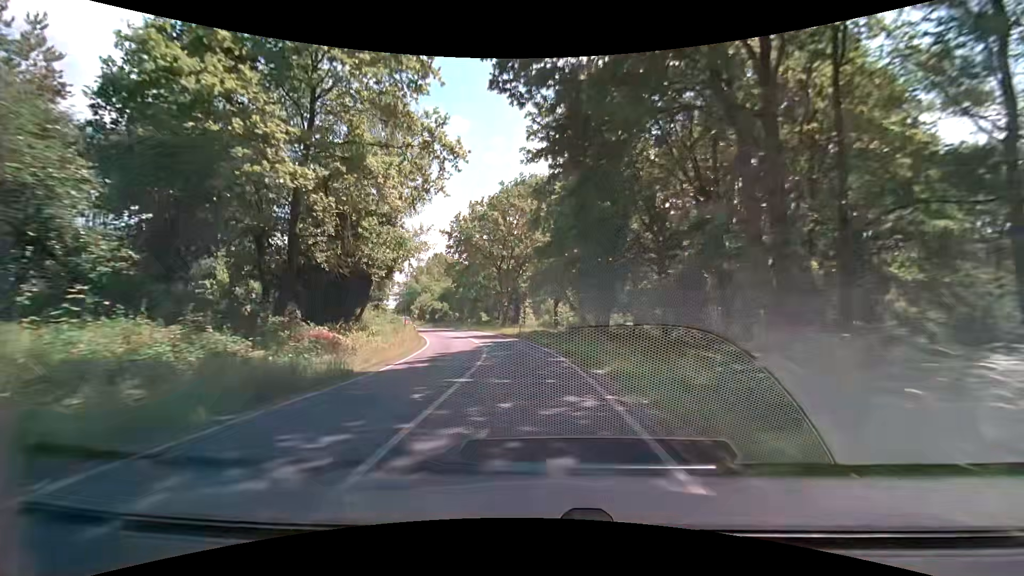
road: secondary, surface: asphalt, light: Day
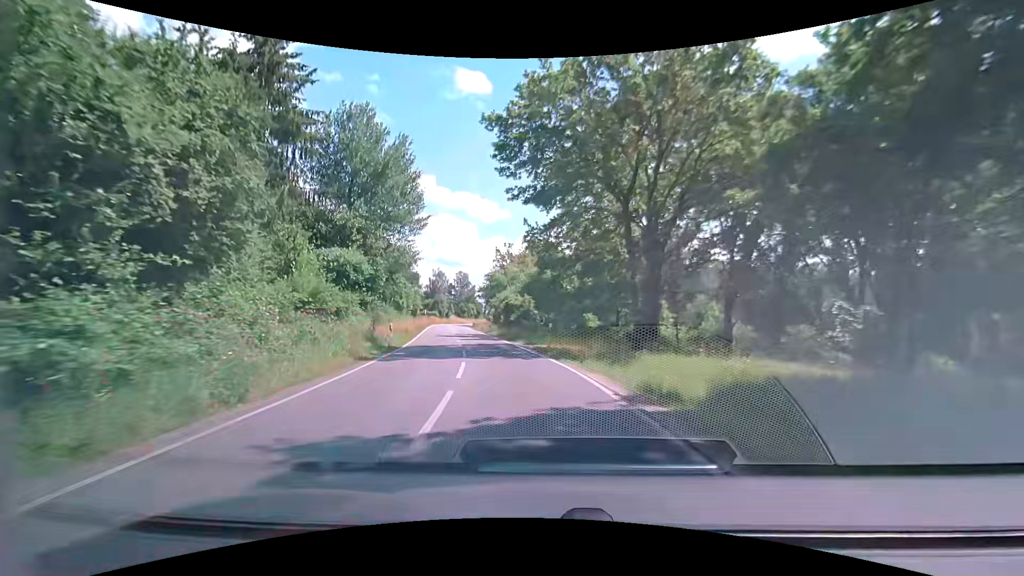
(-3.2, +34.1) m; -12°
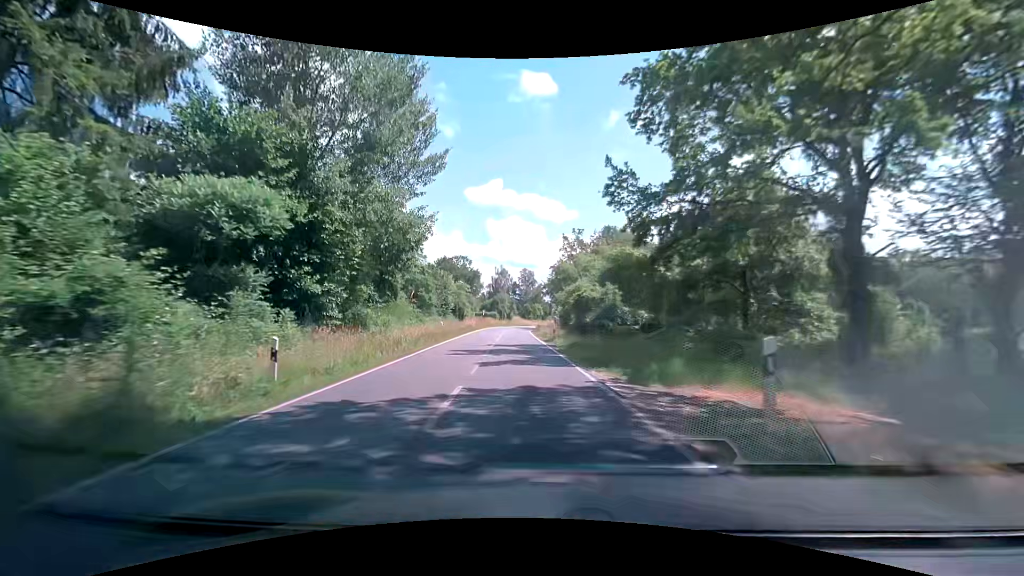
(-1.3, +17.2) m; -8°
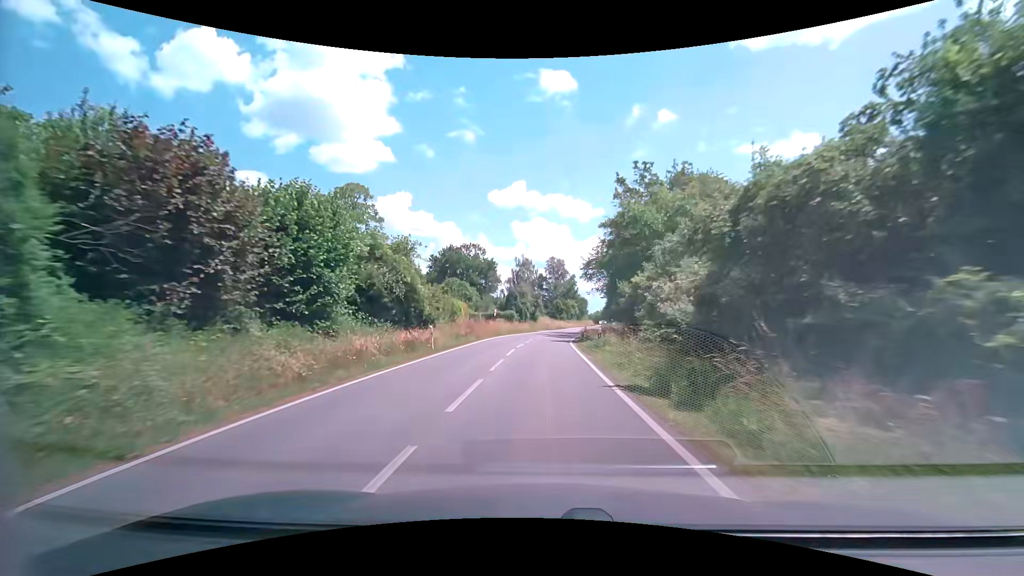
(-1.9, +35.0) m; -4°
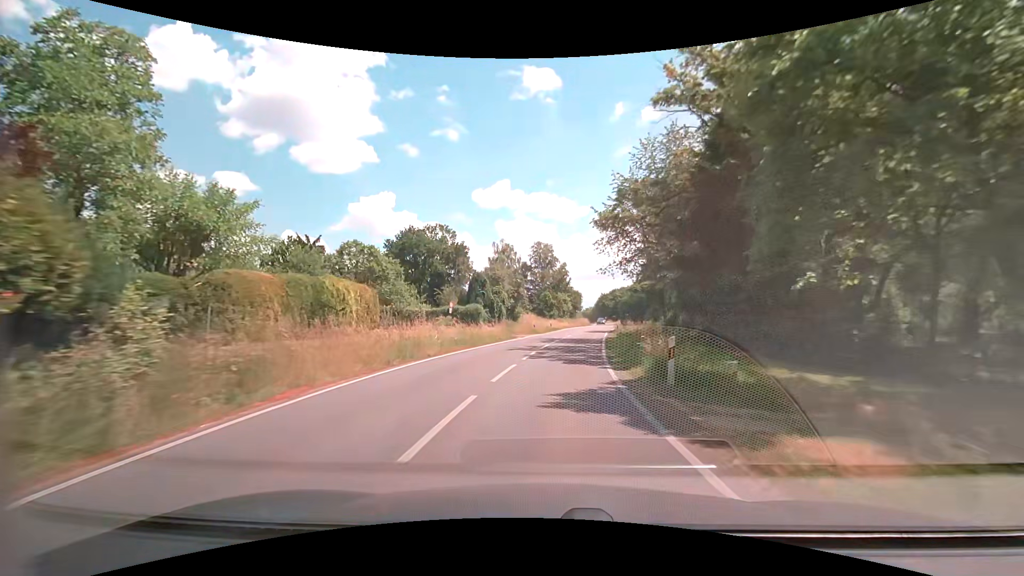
(0.0, +26.8) m; +1°
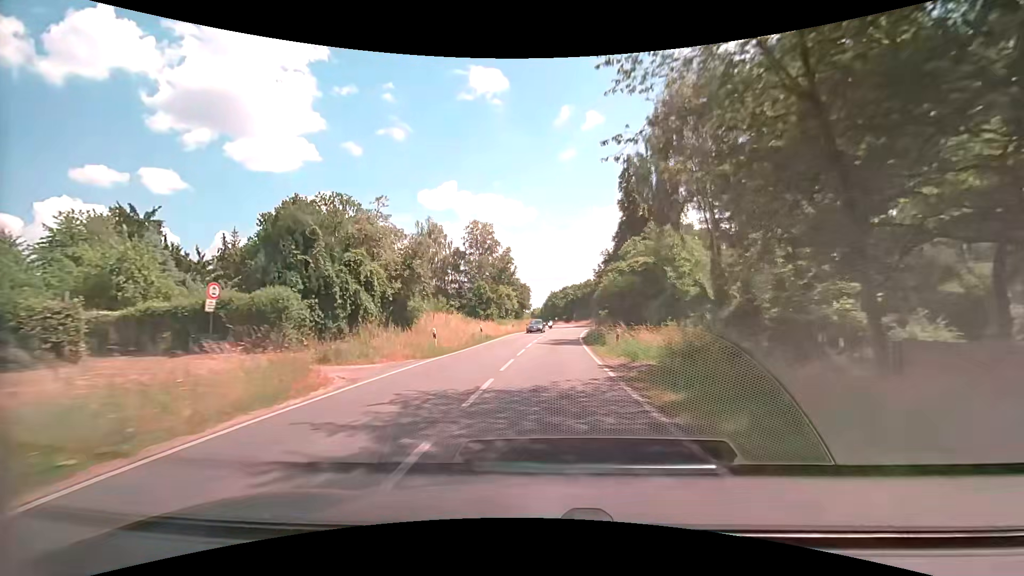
(+1.4, +27.1) m; +6°
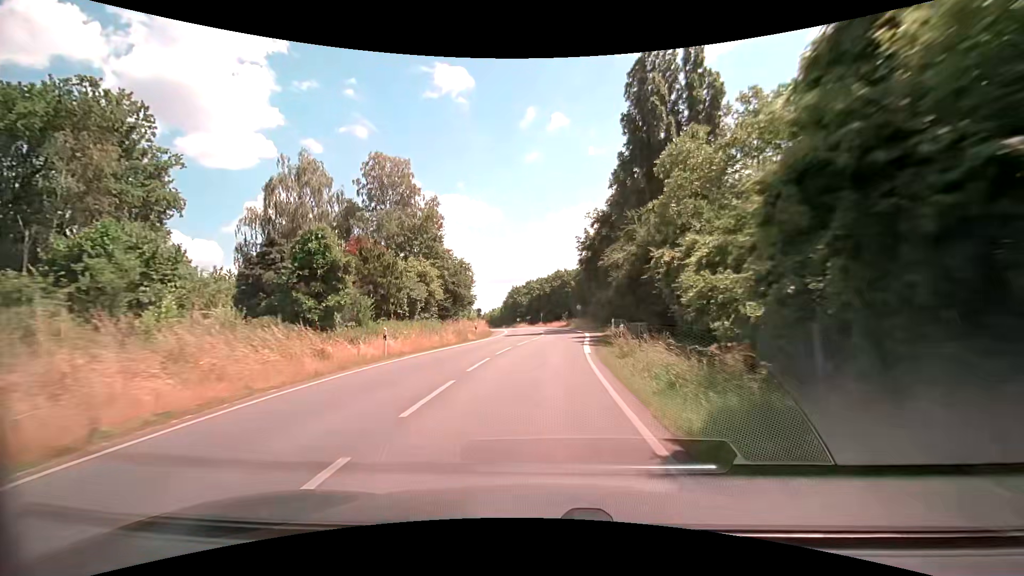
(+1.6, +36.7) m; +4°
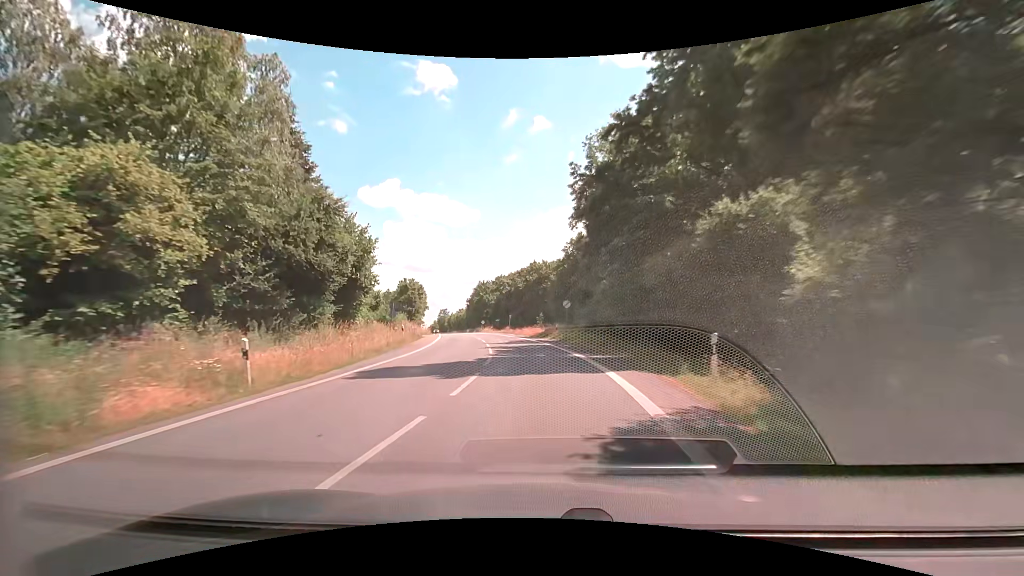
(+1.0, +27.8) m; +3°
(0, +10) (-1, +20) (-2, +30) (-3, +40) (-5, +50) (-7, +60) (-9, +69) (-11, +79) (-13, +89) (-15, +99) m
